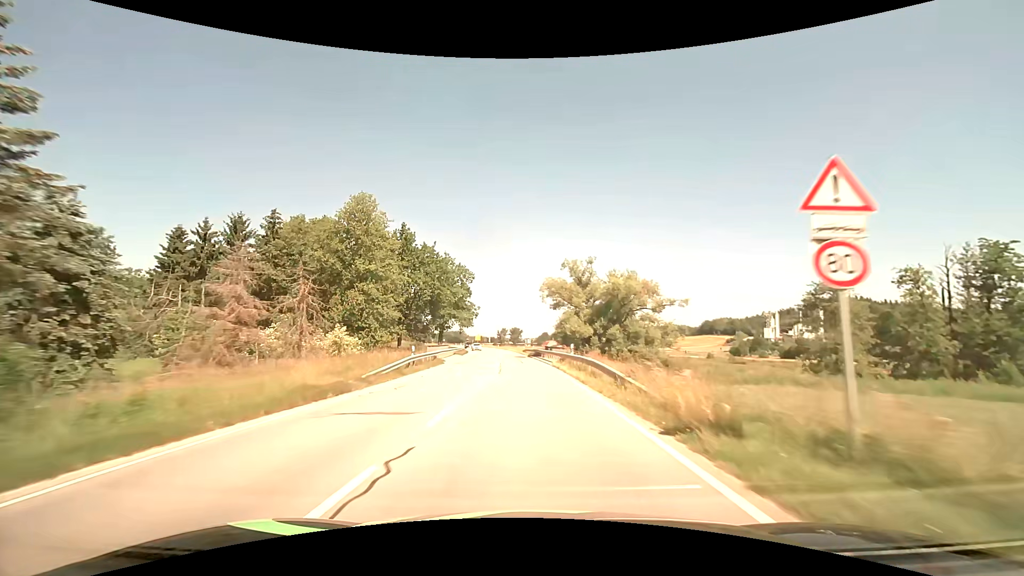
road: secondary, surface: asphalt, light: Day
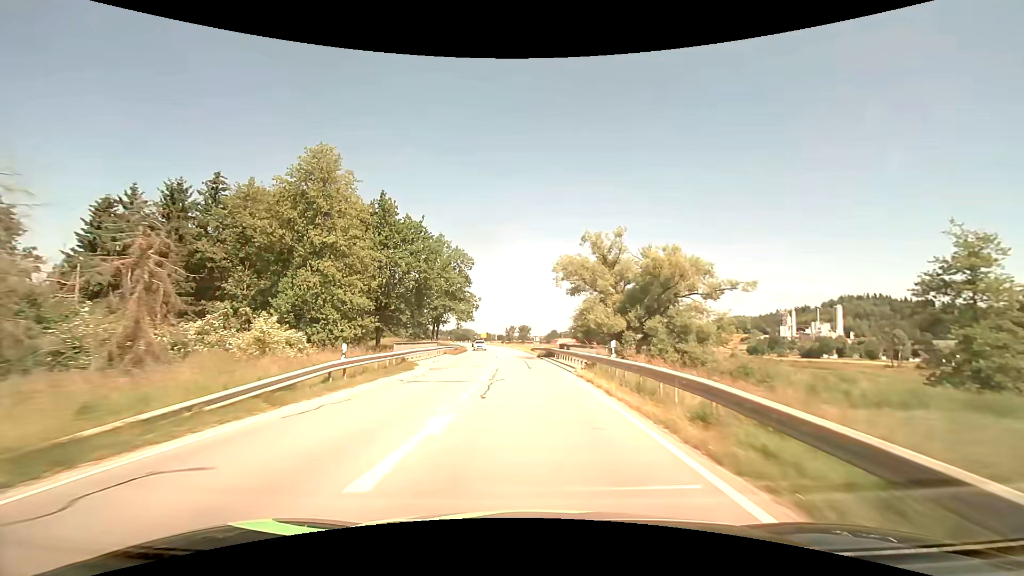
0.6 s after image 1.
(-0.1, +11.9) m; -1°
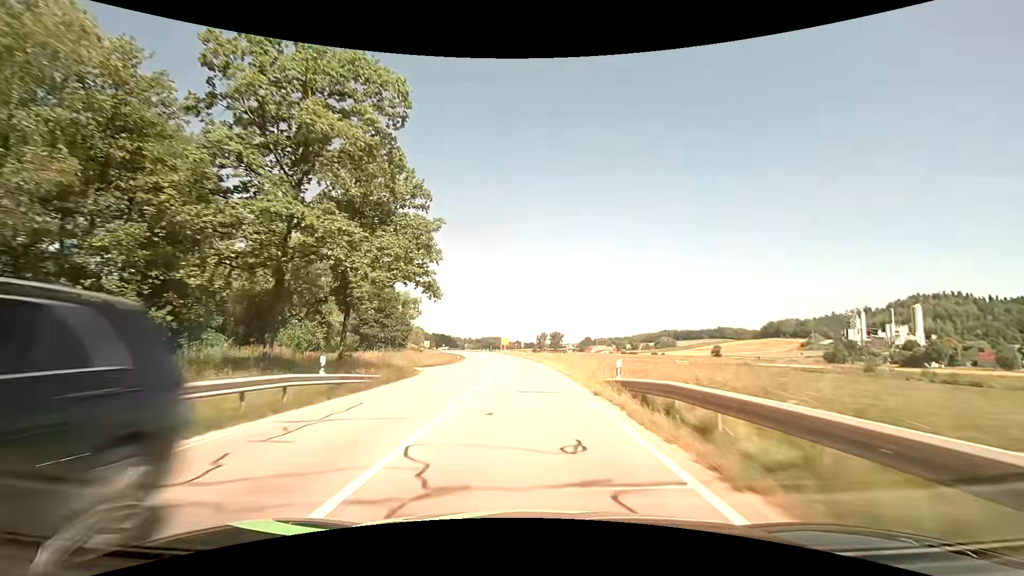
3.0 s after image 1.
(-1.5, +47.0) m; -4°
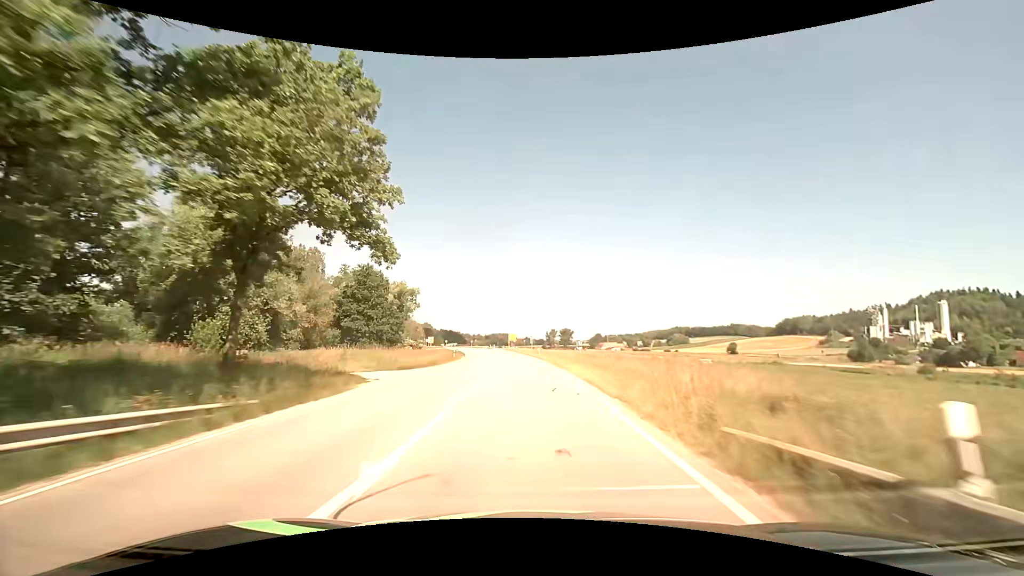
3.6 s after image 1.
(-0.1, +11.7) m; -1°
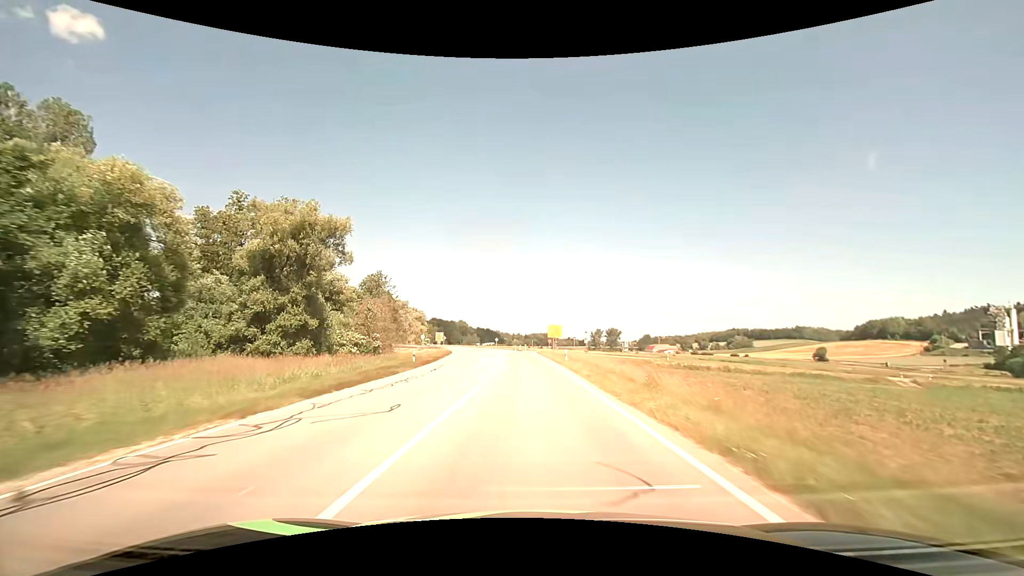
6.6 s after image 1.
(-2.1, +58.0) m; -5°
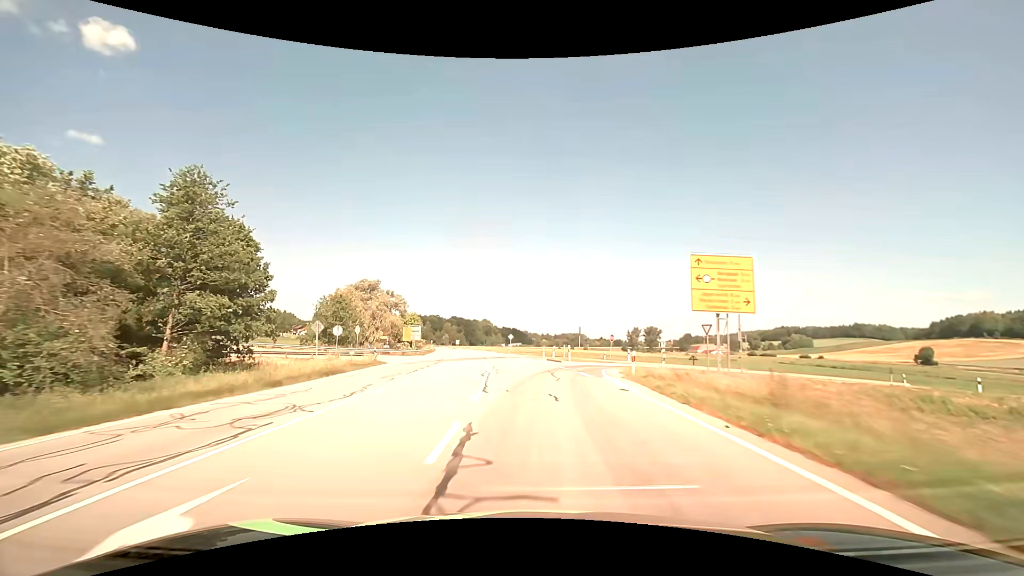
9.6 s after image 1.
(-1.6, +58.5) m; -3°
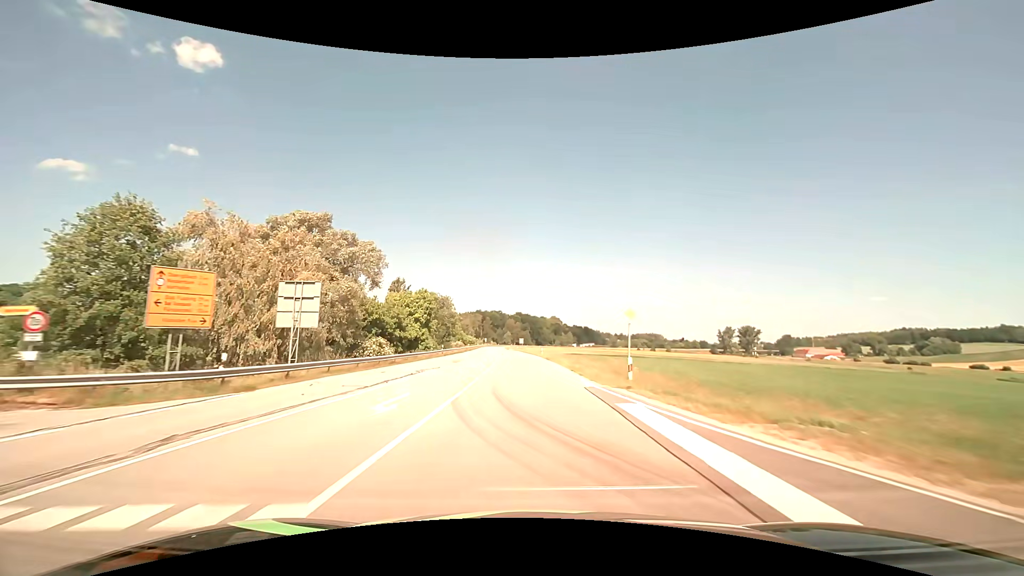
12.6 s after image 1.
(-4.2, +59.0) m; -8°
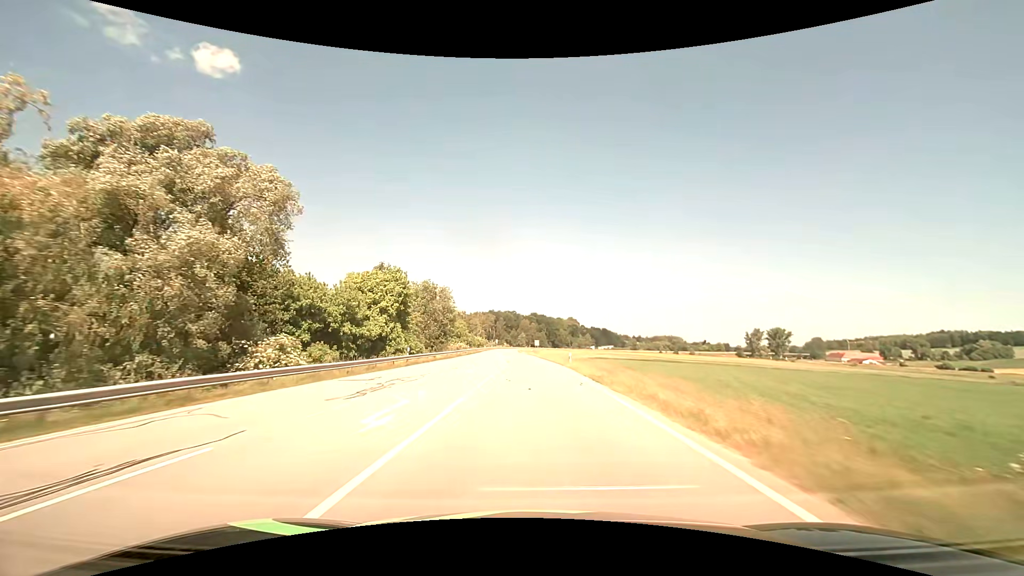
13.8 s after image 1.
(-0.4, +24.0) m; -2°
(0, +10) (0, +20) (0, +30) (-1, +40) (-1, +50) (-2, +60) (-2, +70) (-3, +80) (-3, +90) (-4, +100) m
